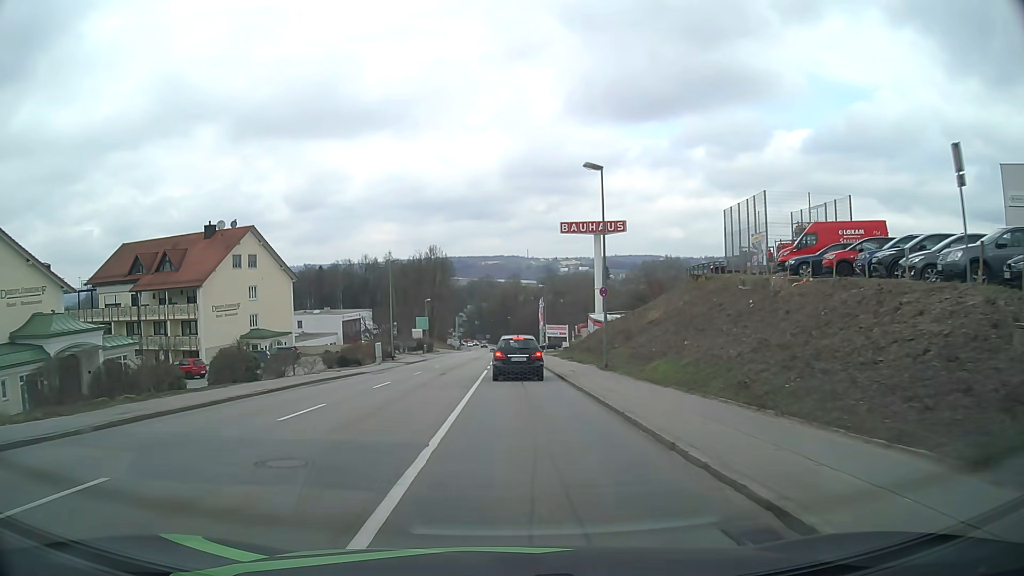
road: tertiary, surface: asphalt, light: Day
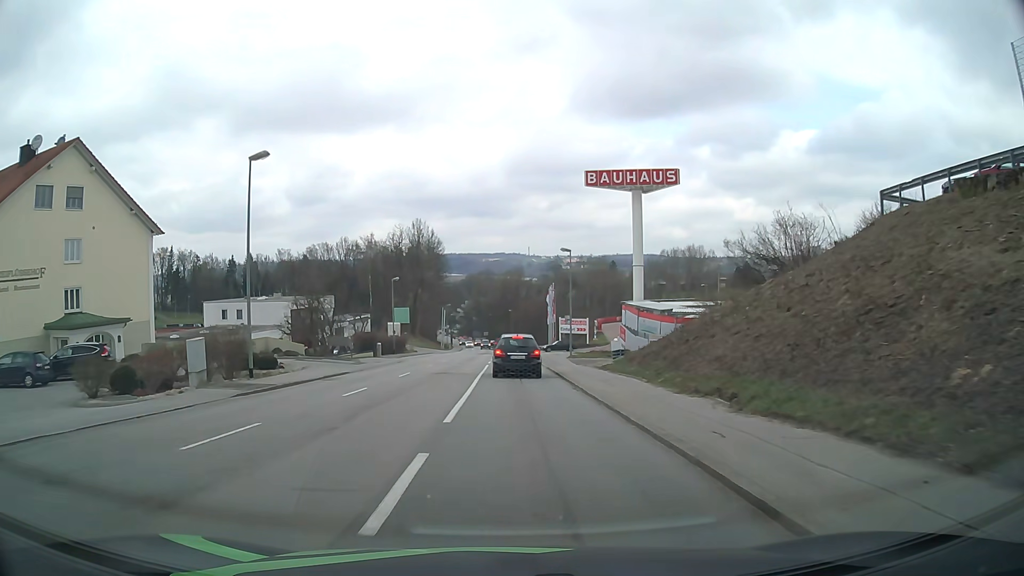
(0.0, +31.1) m; 0°
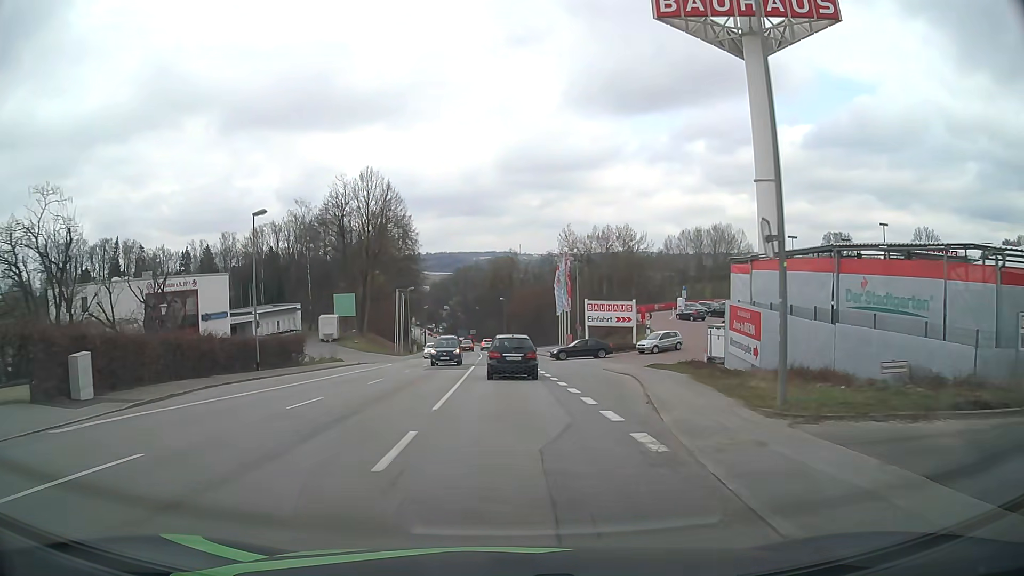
(+0.2, +39.4) m; +1°
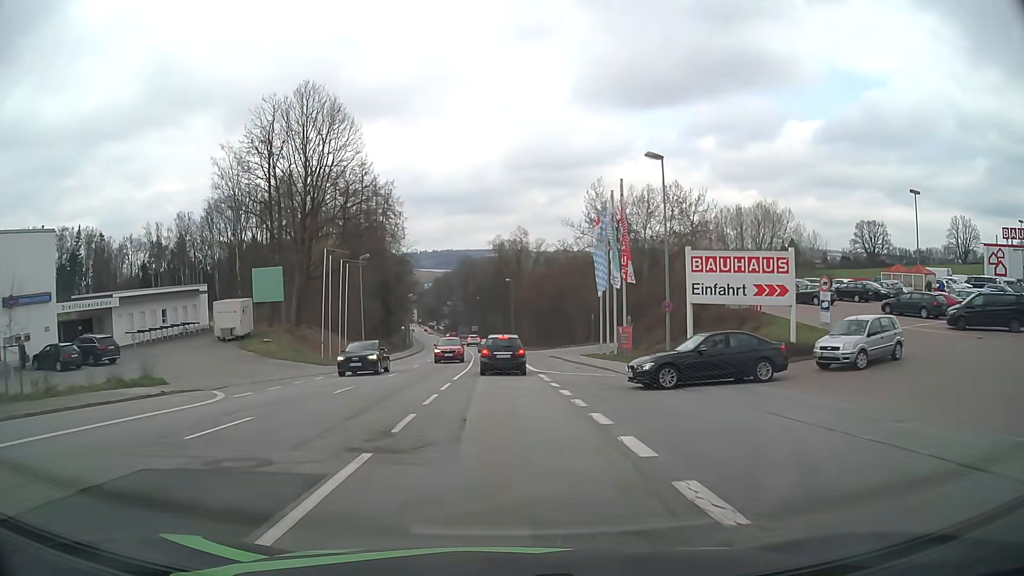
(-0.1, +30.7) m; 0°
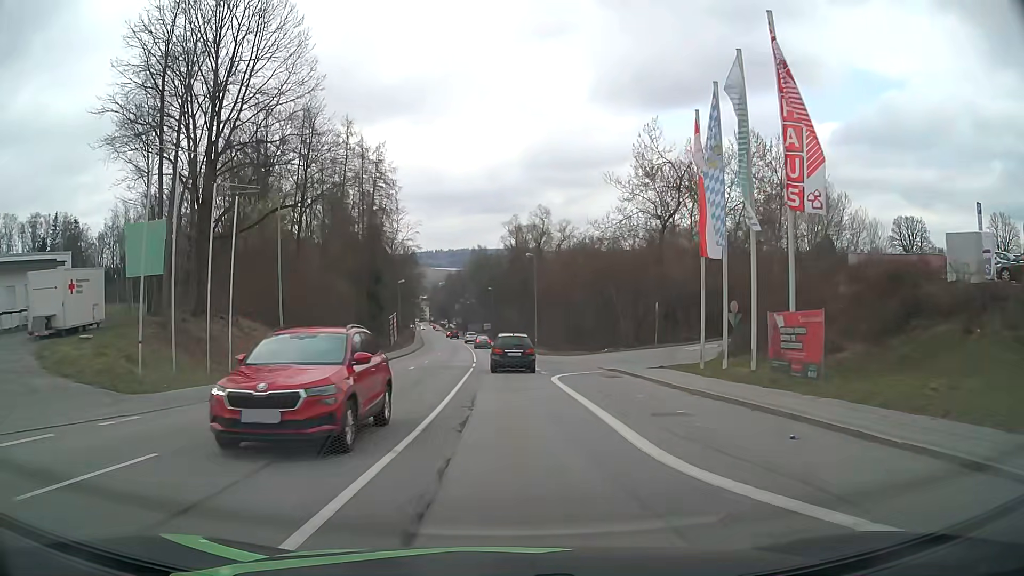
(-0.4, +23.0) m; -1°
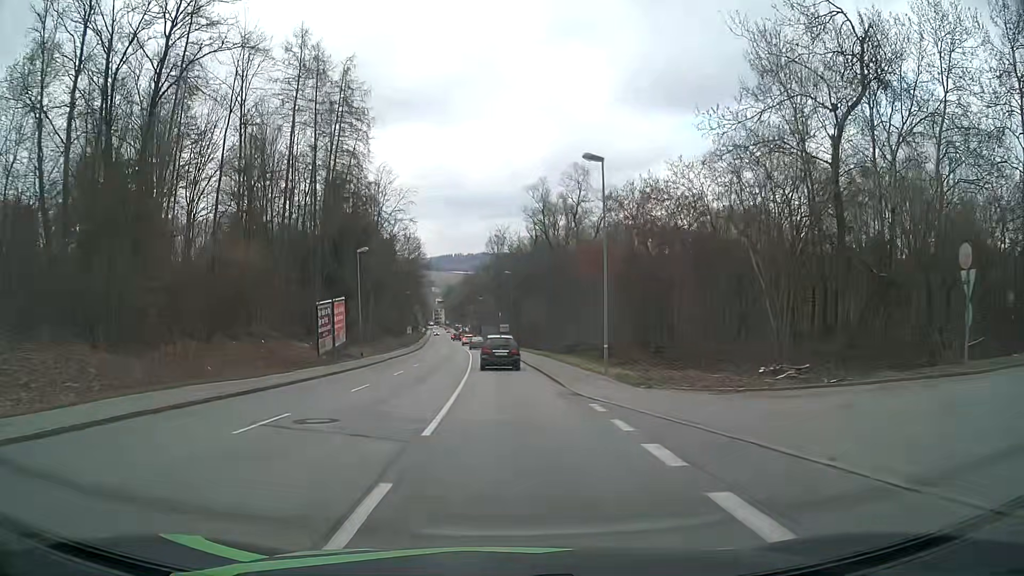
(-0.5, +31.1) m; -2°
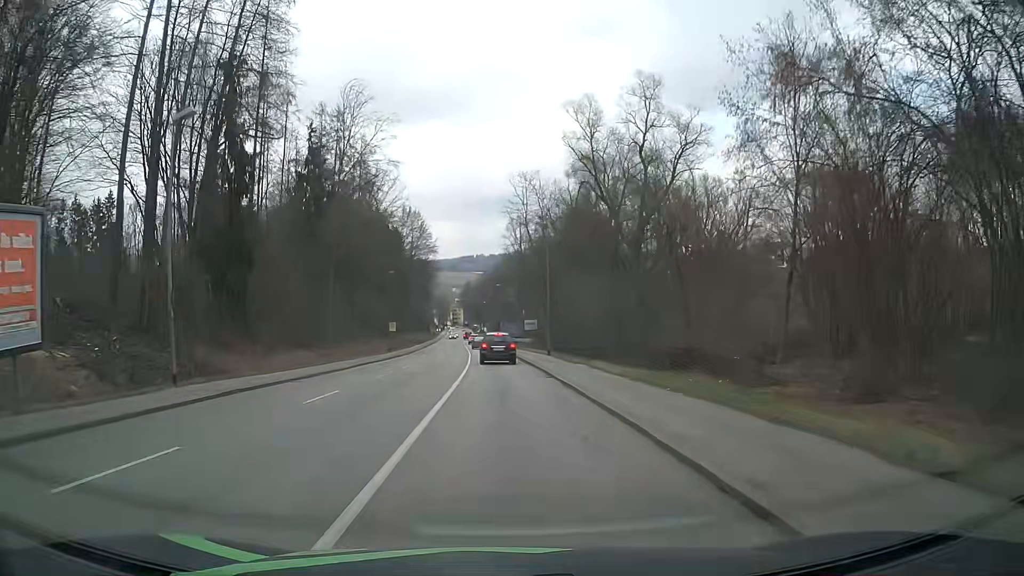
(-0.6, +31.9) m; -2°
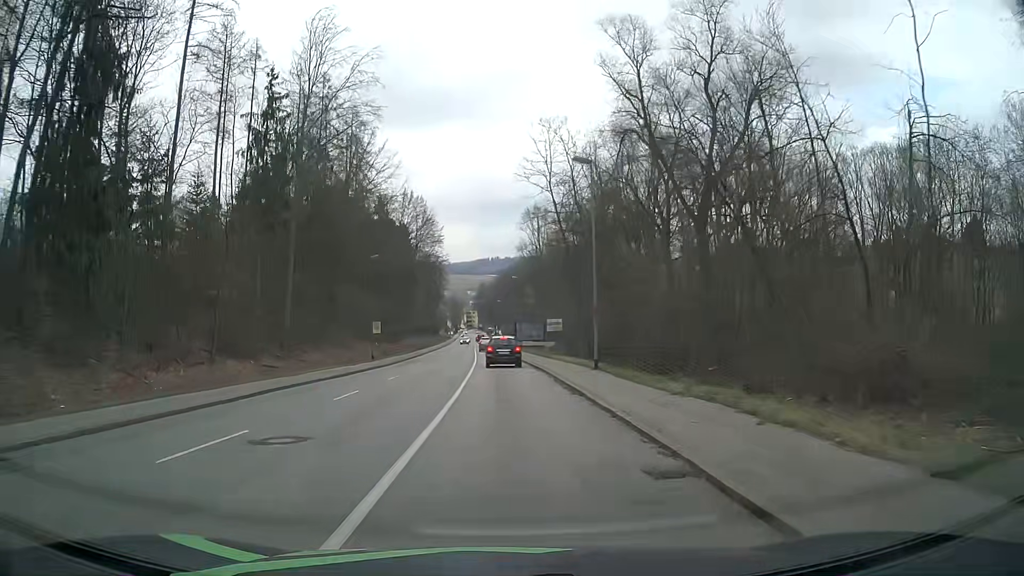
(-0.1, +16.0) m; -1°
(0, +10) (0, +20) (-1, +30) (-1, +40) (-1, +50) (-2, +60) (-2, +70) (-3, +80) (-3, +90) (-4, +100) m
